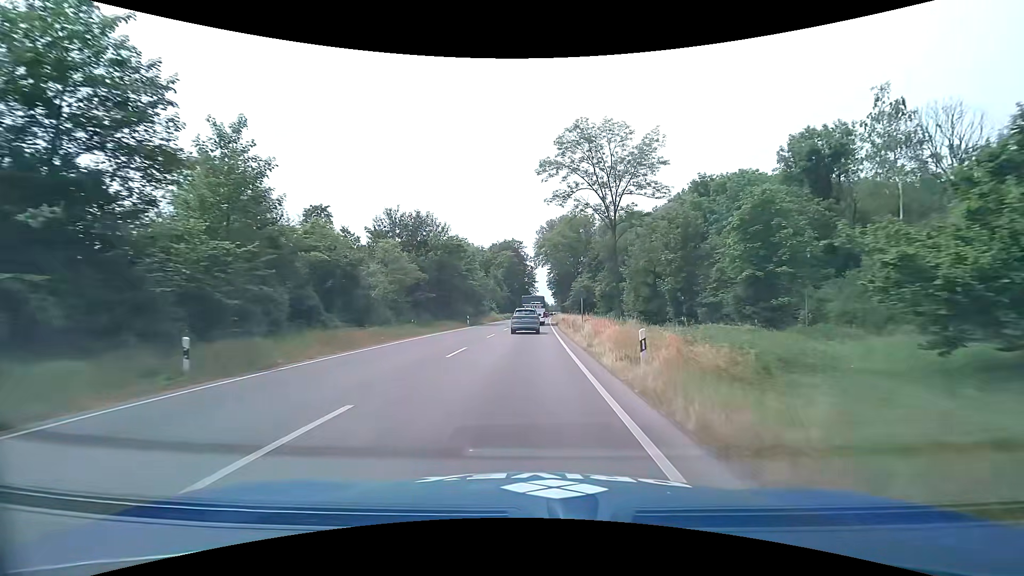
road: primary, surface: asphalt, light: Day
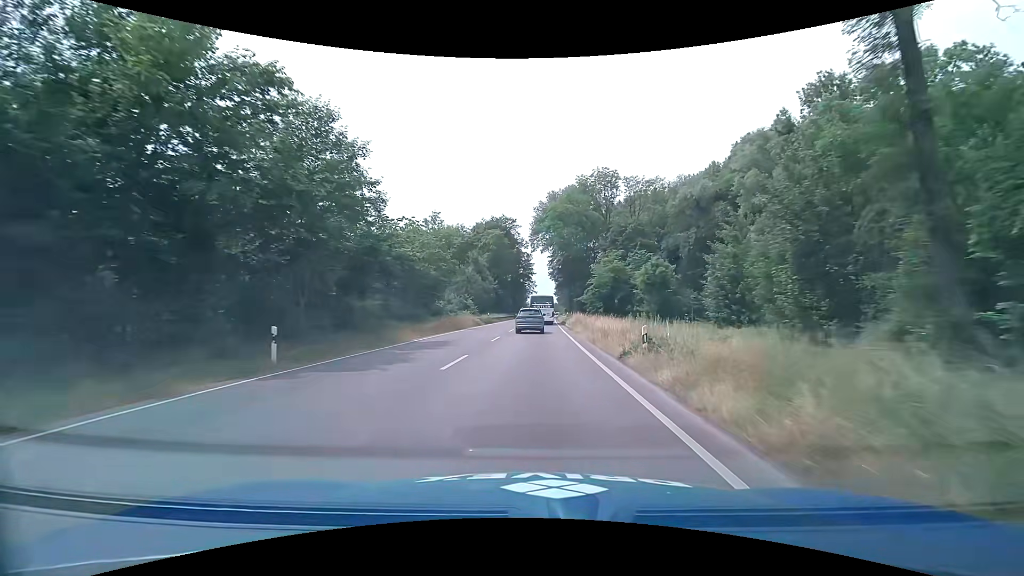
(+0.1, +40.0) m; 0°
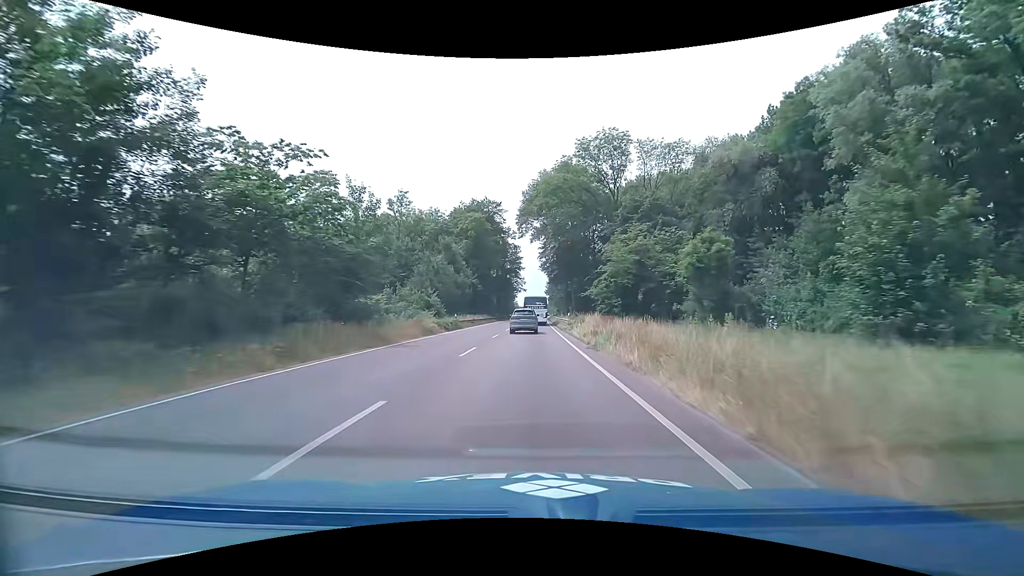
(+0.2, +20.1) m; +2°
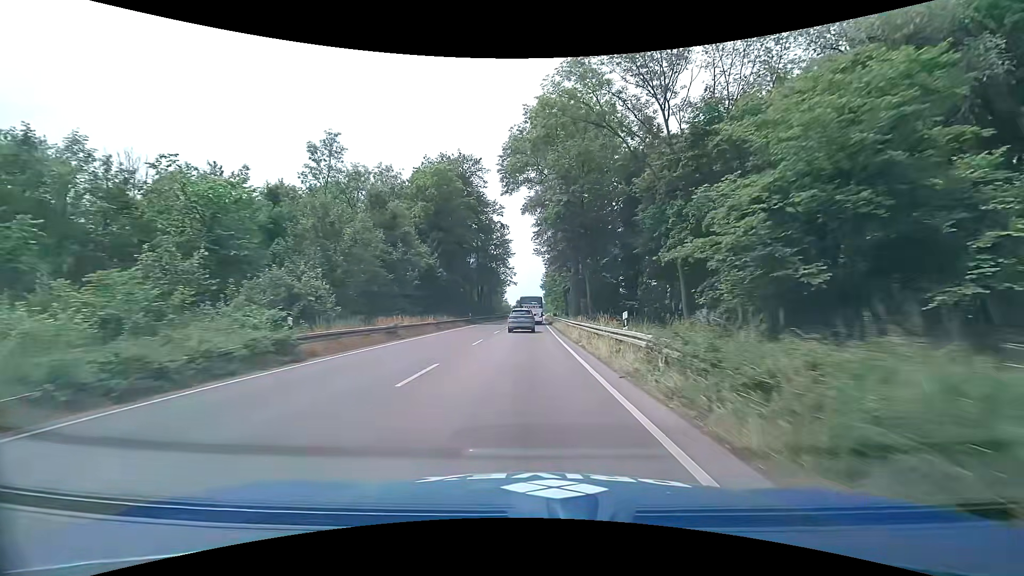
(0.0, +30.3) m; 0°
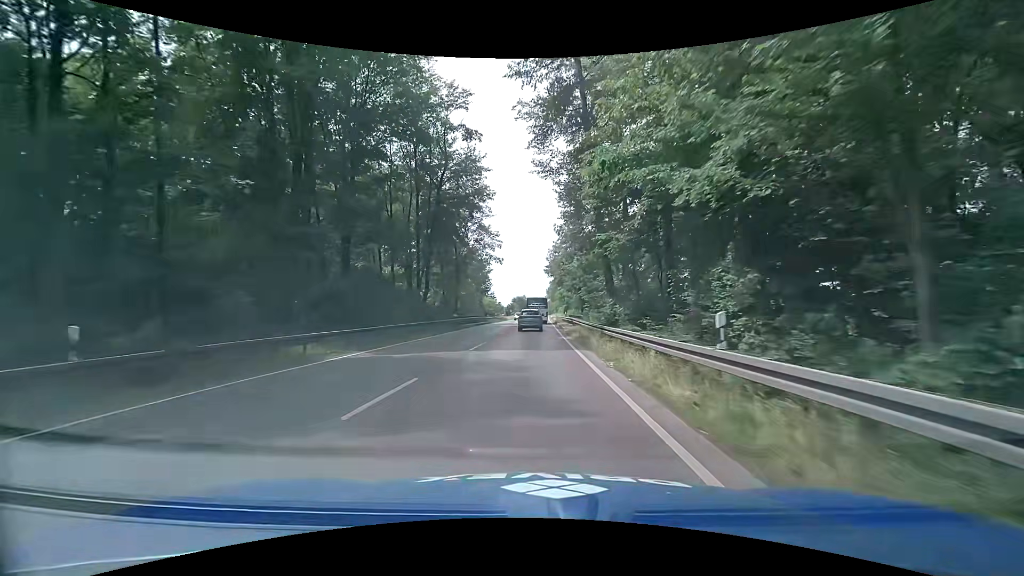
(+0.1, +50.8) m; 0°
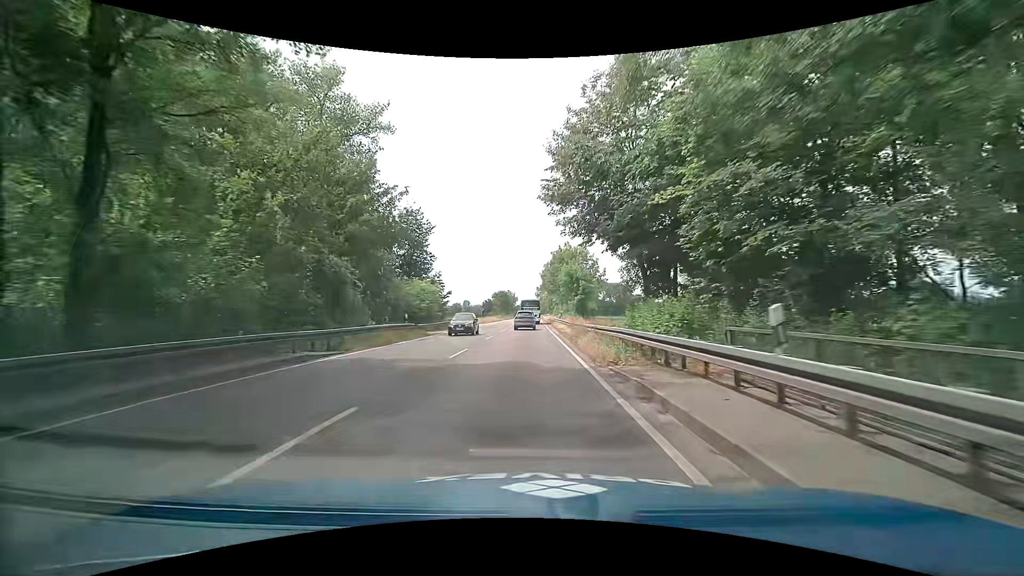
(+1.1, +51.2) m; +2°
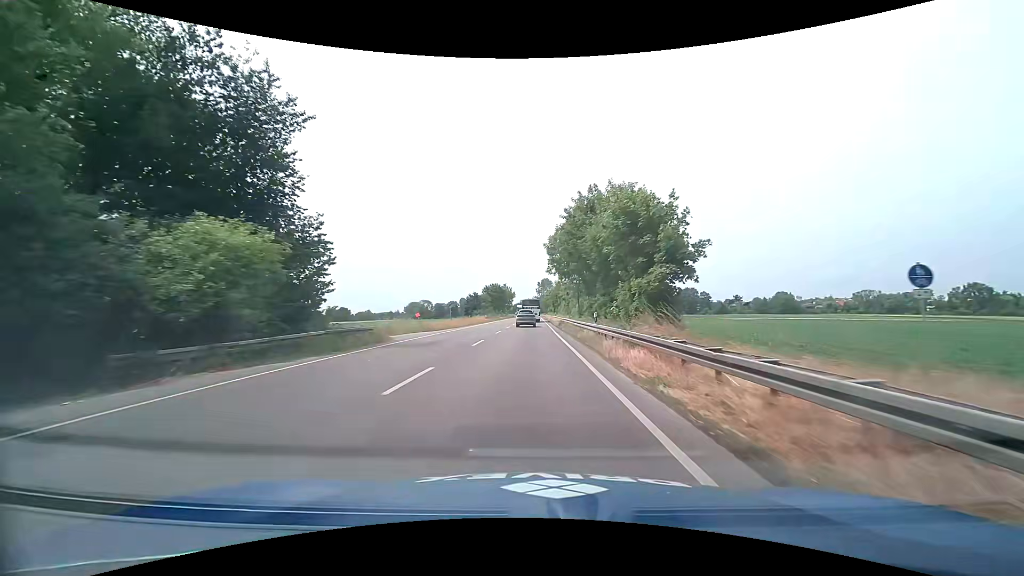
(-0.2, +31.0) m; 0°
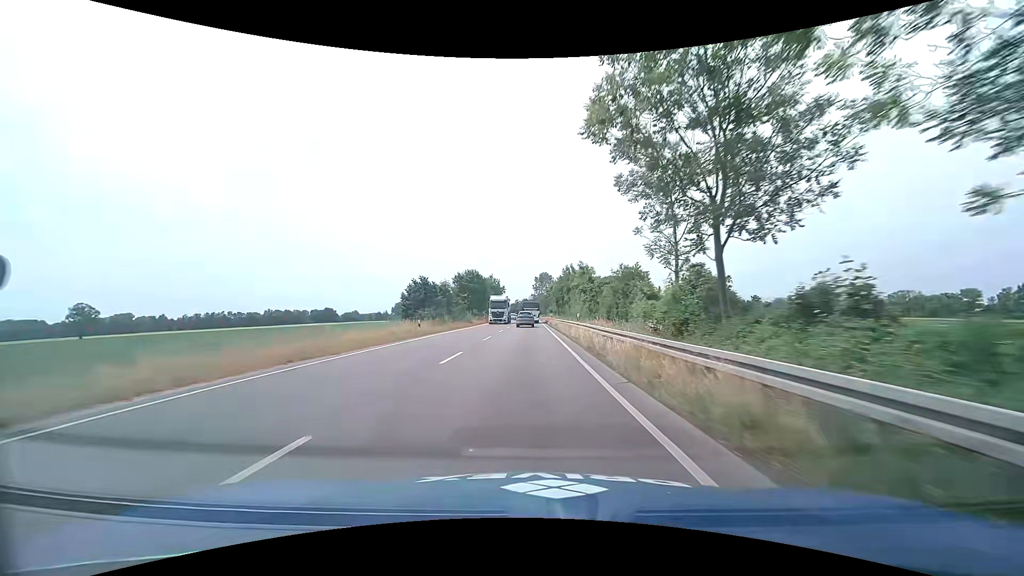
(-0.1, +42.8) m; 0°
(0, +10) (0, +20) (0, +30) (0, +40) (0, +50) (0, +60) (0, +70) (0, +80) (0, +90) (0, +100) m
